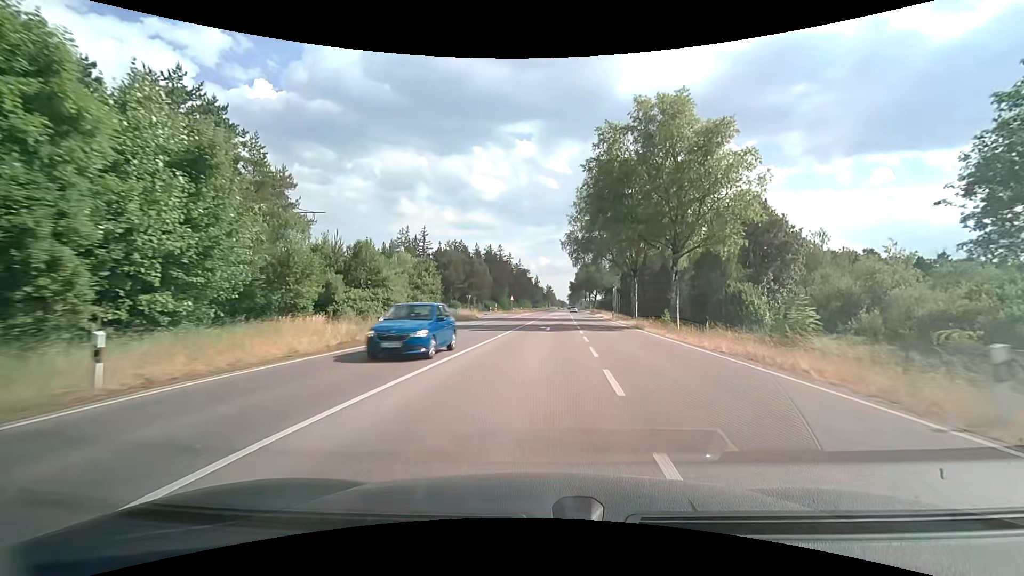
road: primary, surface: asphalt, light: Day
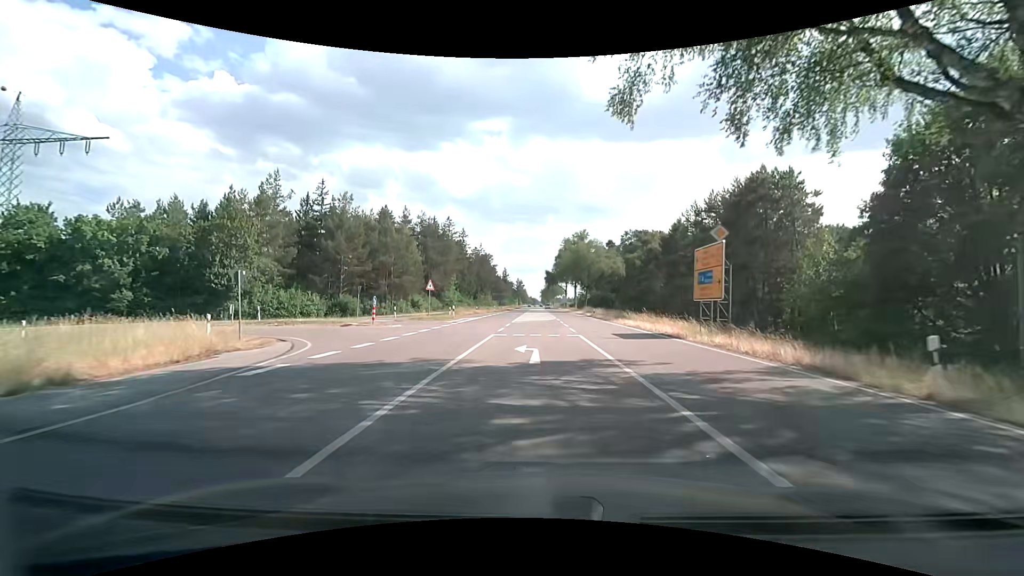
(+1.6, +47.2) m; +3°
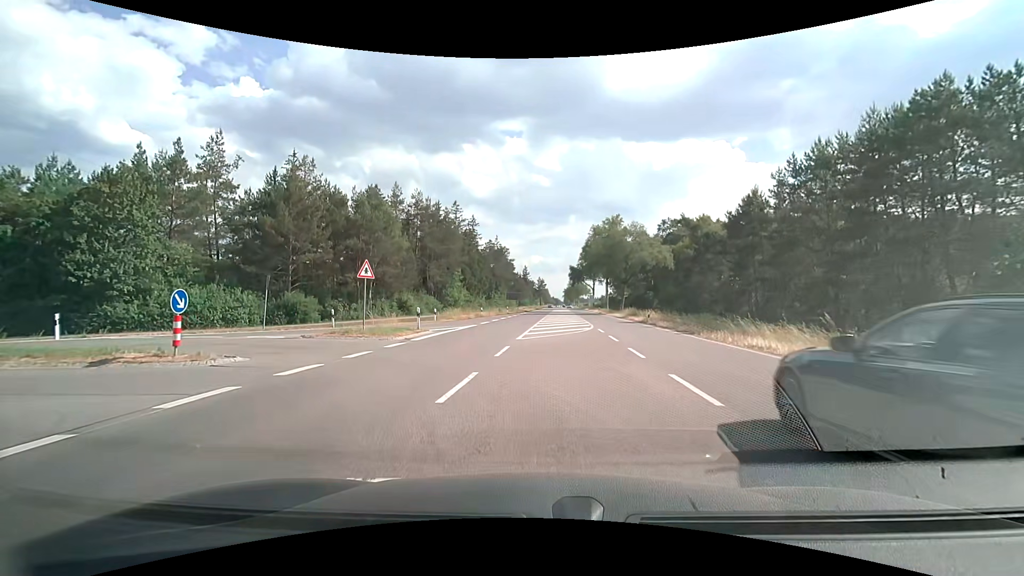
(-0.2, +17.5) m; -2°
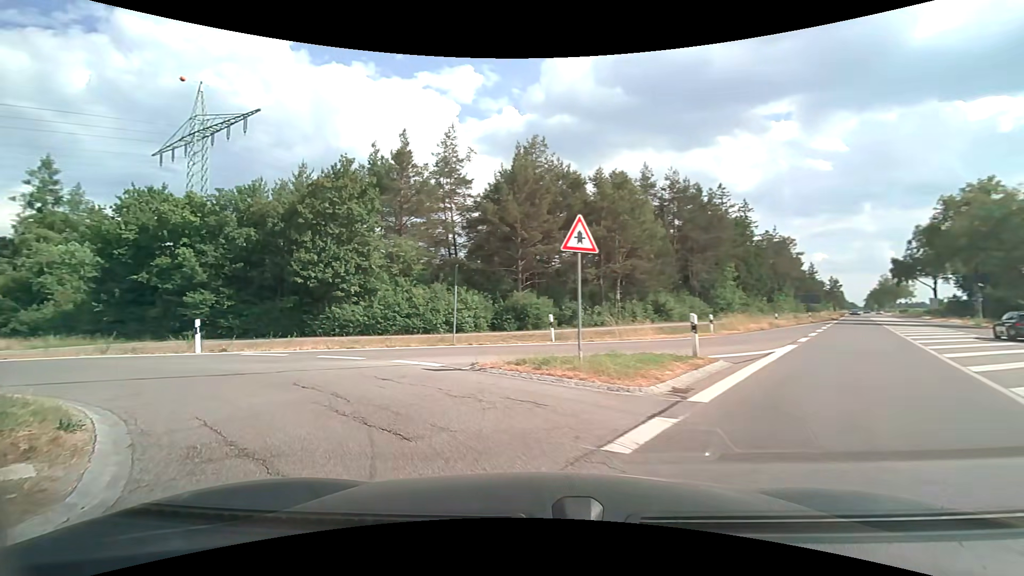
(-2.2, +11.2) m; -27°
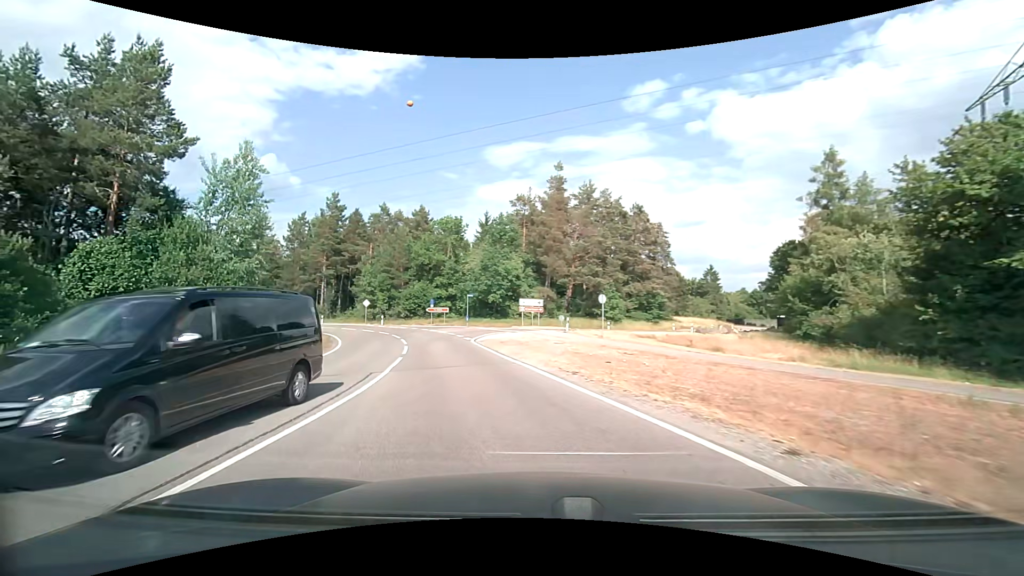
(-12.1, +13.0) m; -78°
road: unclassified
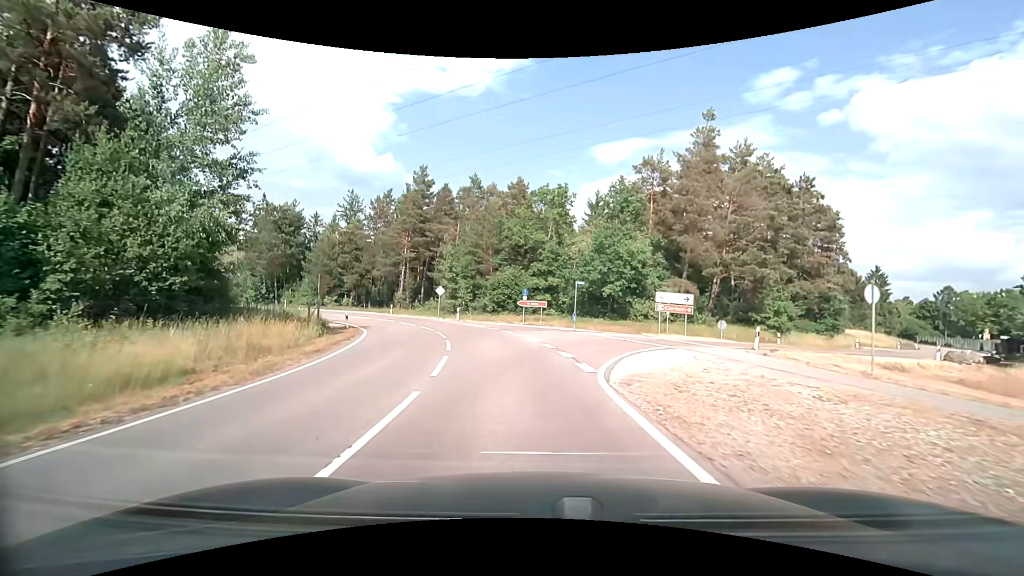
(-2.0, +15.6) m; -11°
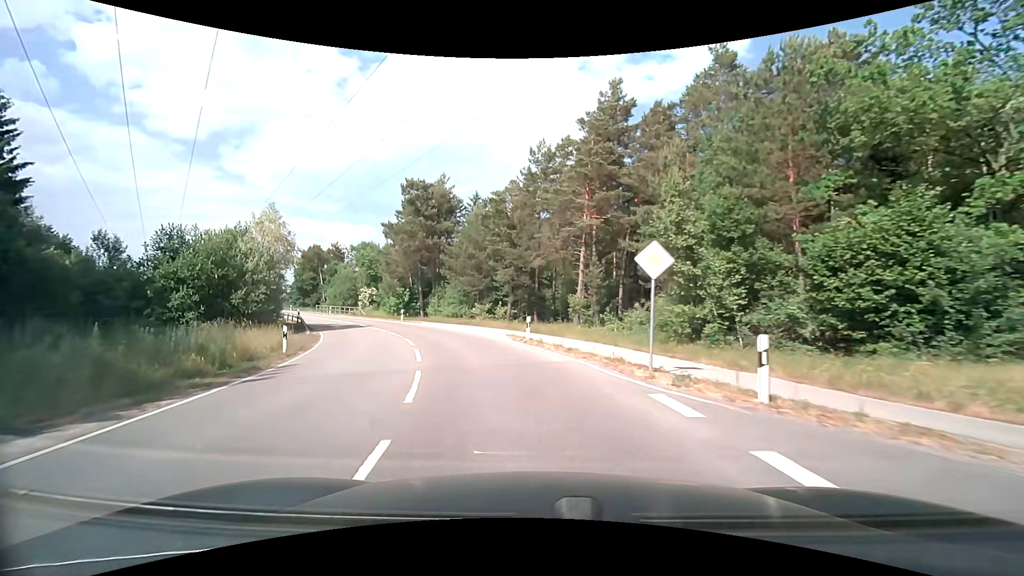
(-5.6, +32.7) m; -23°
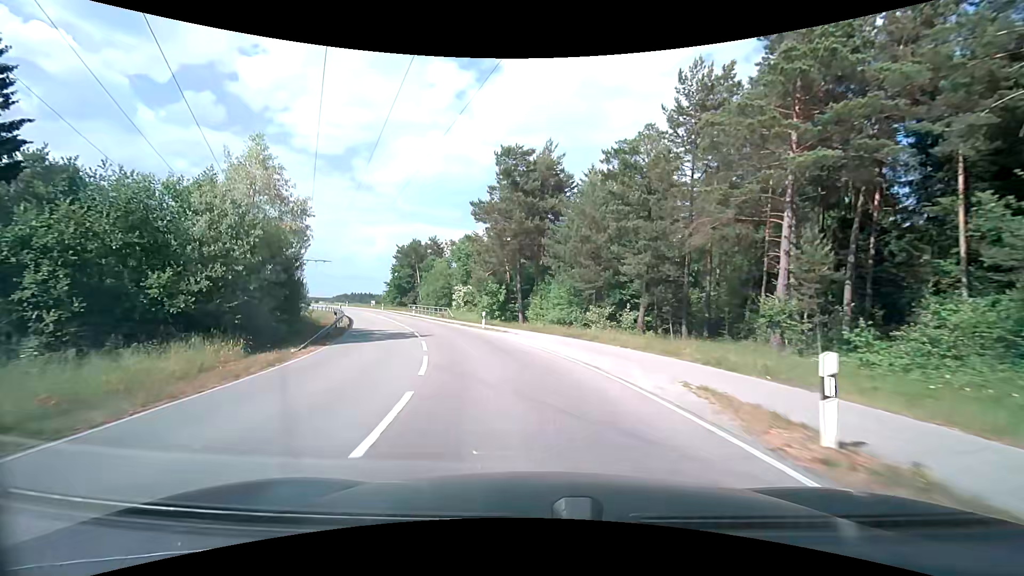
(-1.7, +14.9) m; -13°
(-1, +10) (-3, +20) (-5, +29) (-9, +39) (-13, +48) (-17, +57) (-21, +66) (-25, +75) (-30, +84) (-36, +92) m
